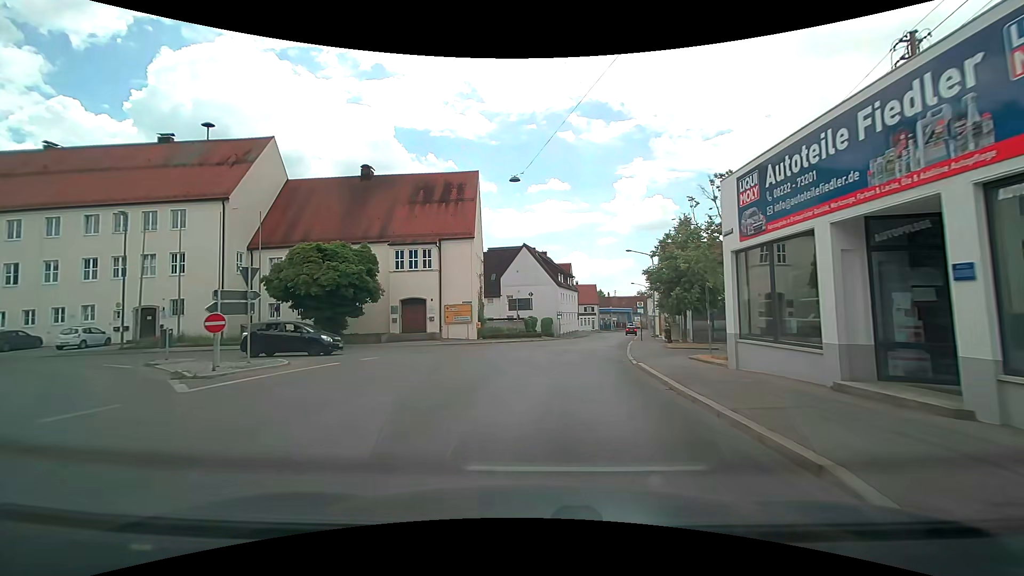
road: tertiary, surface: asphalt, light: Day
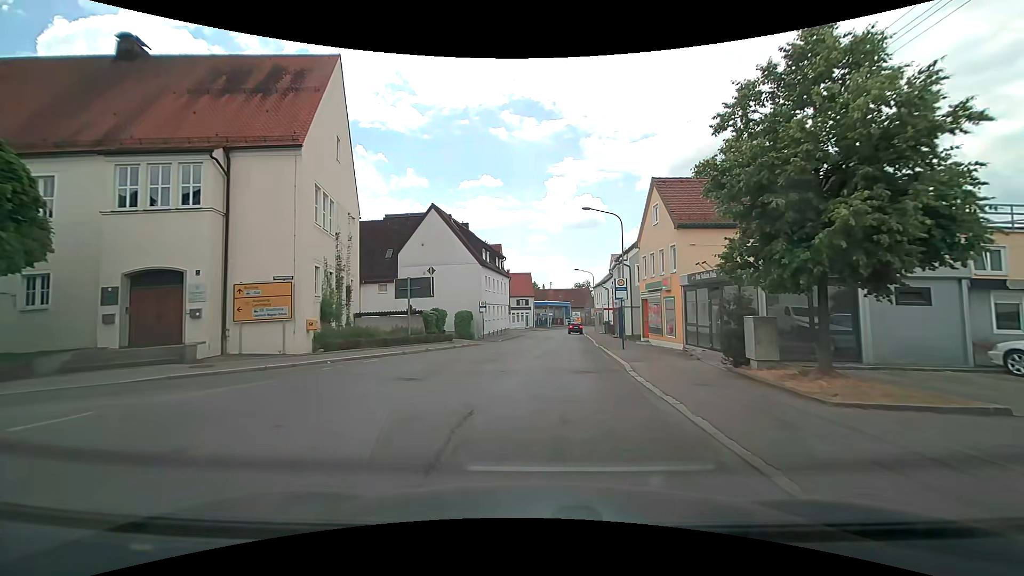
(+1.9, +20.3) m; +10°
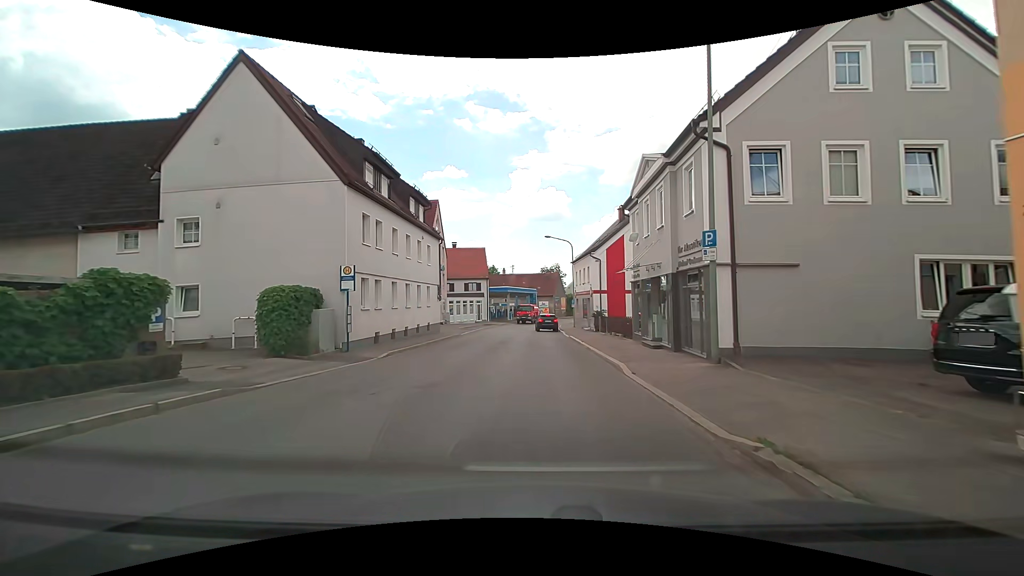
(+0.8, +24.7) m; +3°
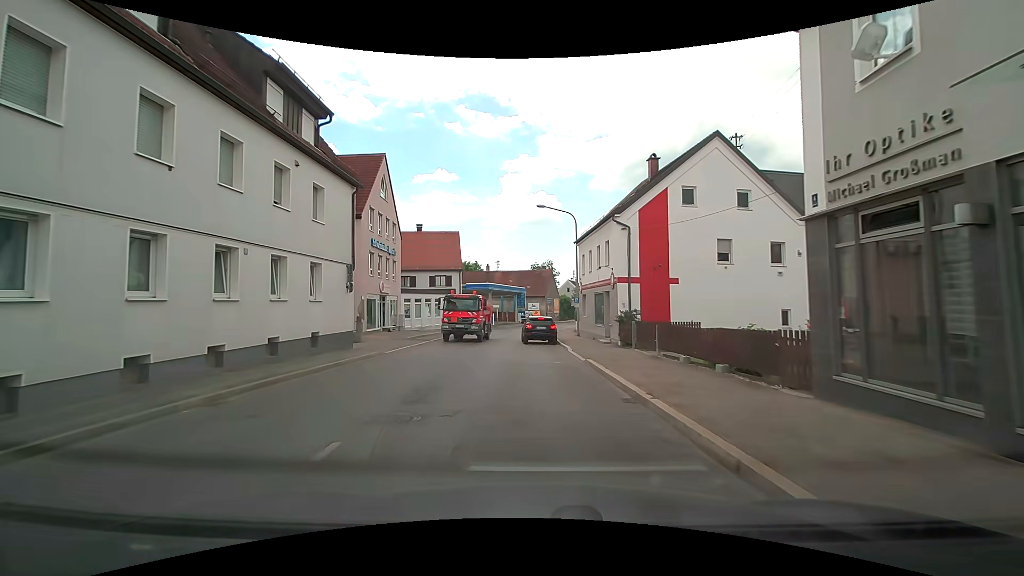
(+0.3, +16.1) m; 0°
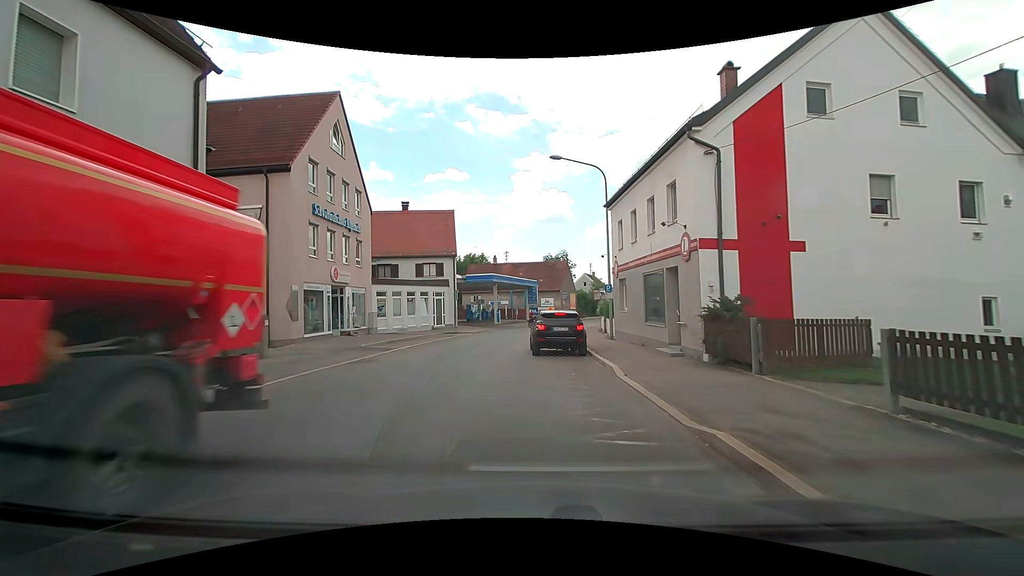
(-0.1, +10.5) m; +1°
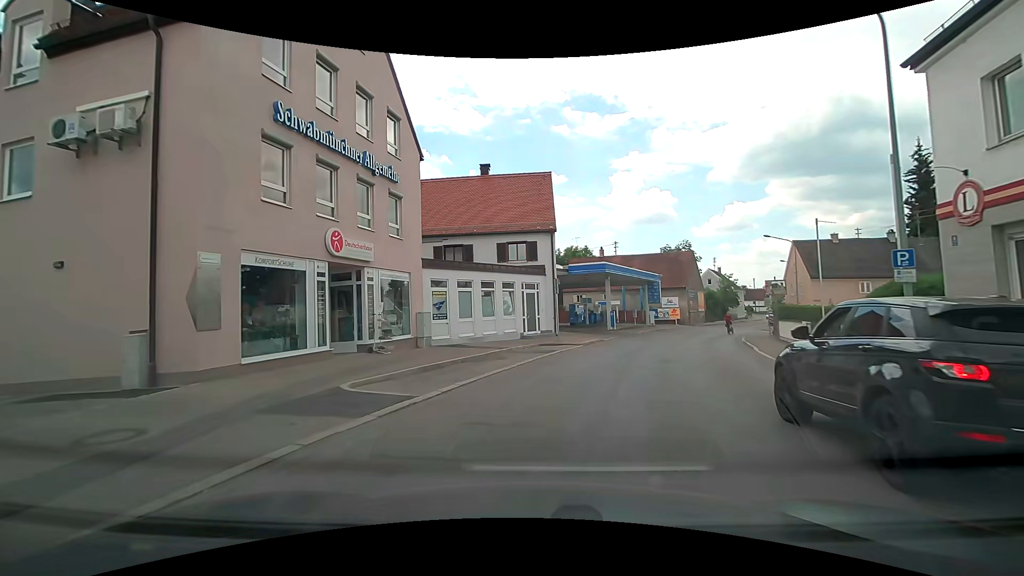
(-1.7, +13.1) m; -12°
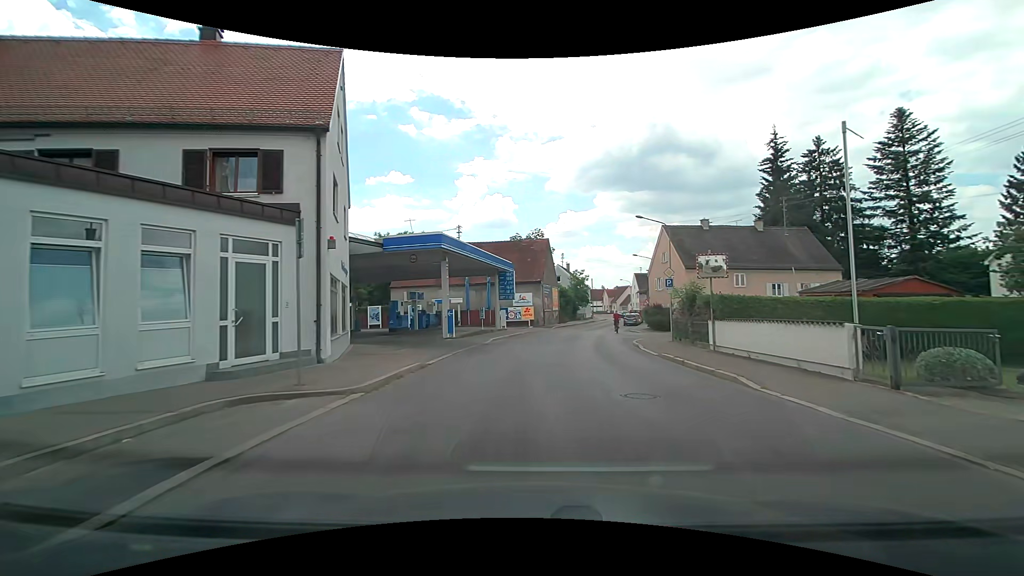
(+1.9, +14.8) m; +18°
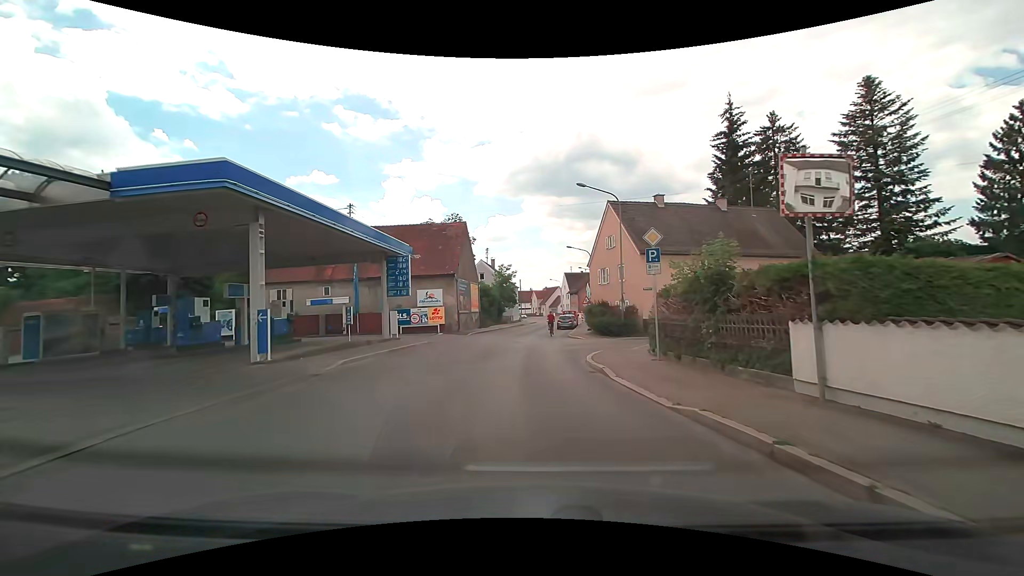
(+1.1, +11.8) m; +9°
